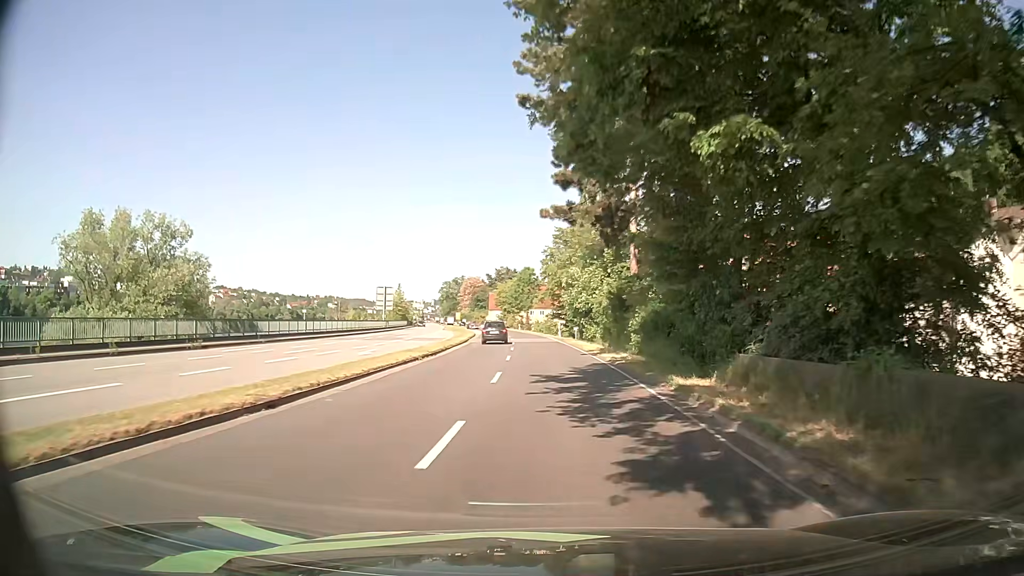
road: primary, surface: asphalt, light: Day
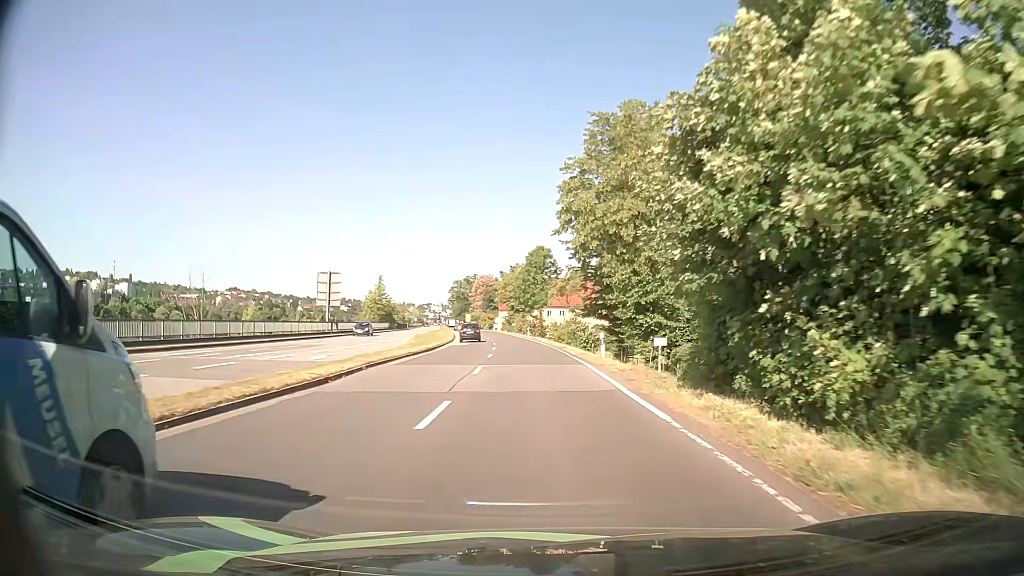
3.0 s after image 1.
(+0.1, +34.4) m; -1°
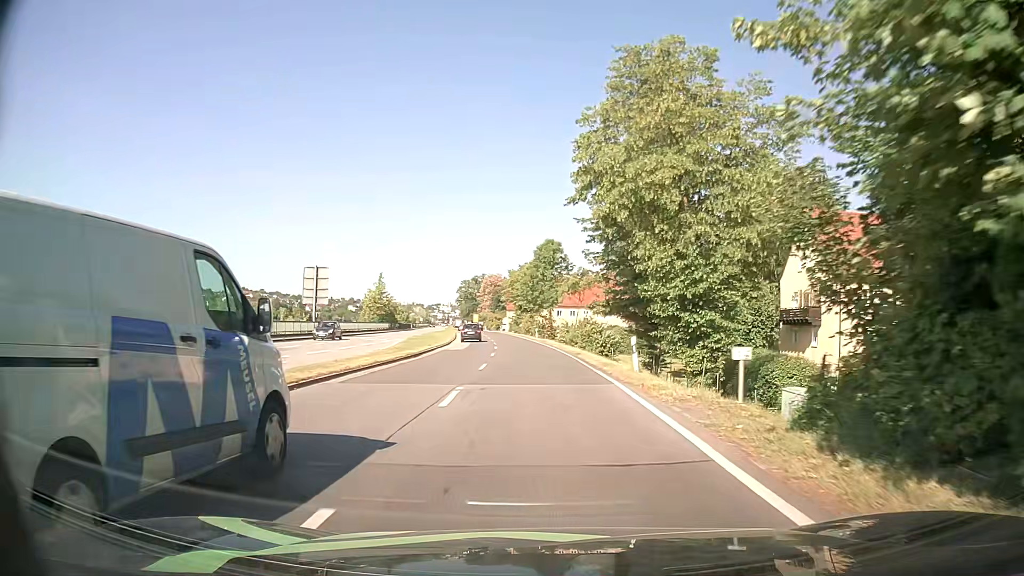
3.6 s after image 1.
(-0.1, +7.0) m; -1°
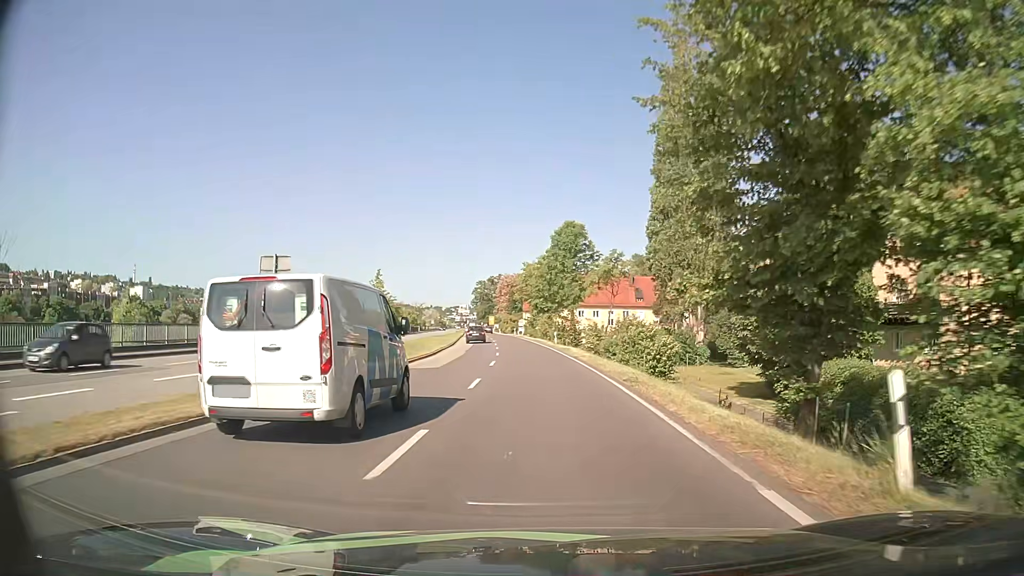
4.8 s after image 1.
(-0.2, +14.2) m; -2°
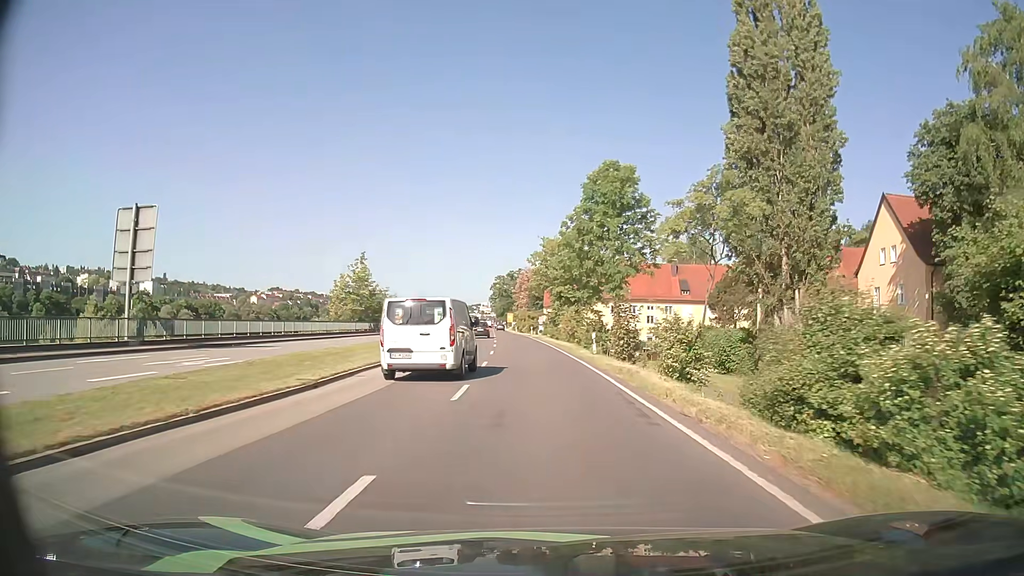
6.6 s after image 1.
(-0.3, +21.6) m; -2°
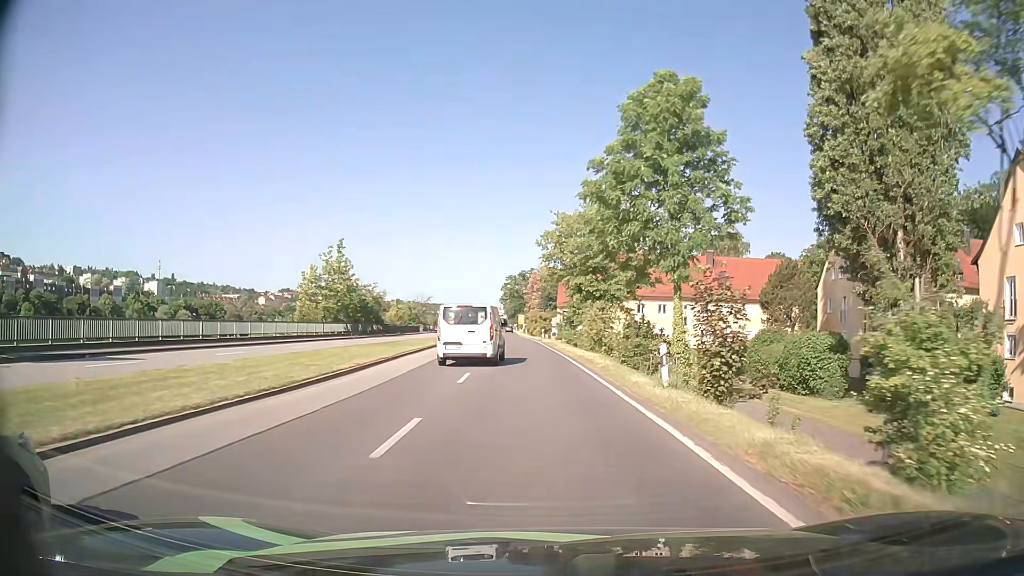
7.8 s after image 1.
(-0.1, +14.6) m; -1°
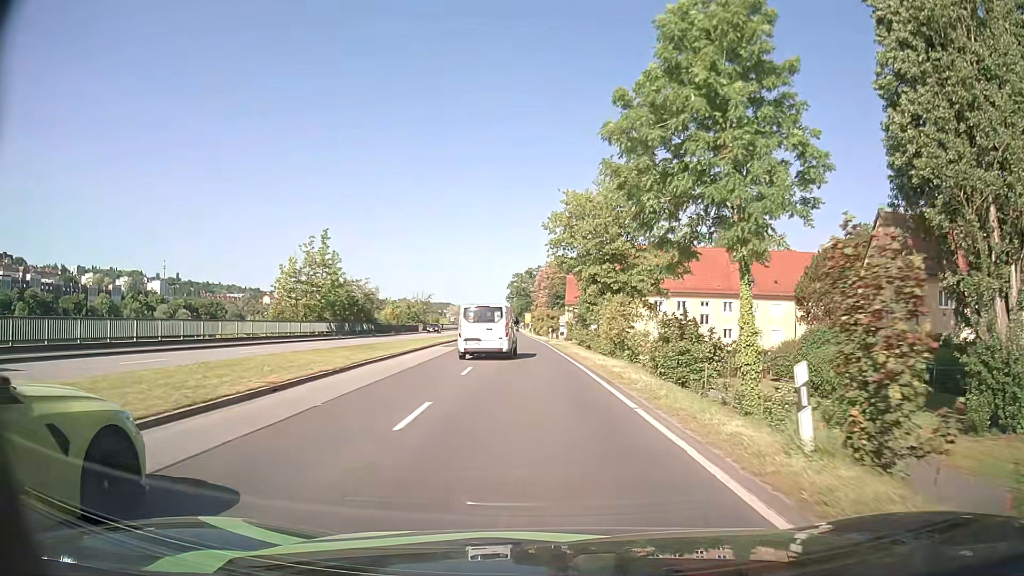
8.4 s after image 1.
(-0.1, +7.4) m; -1°
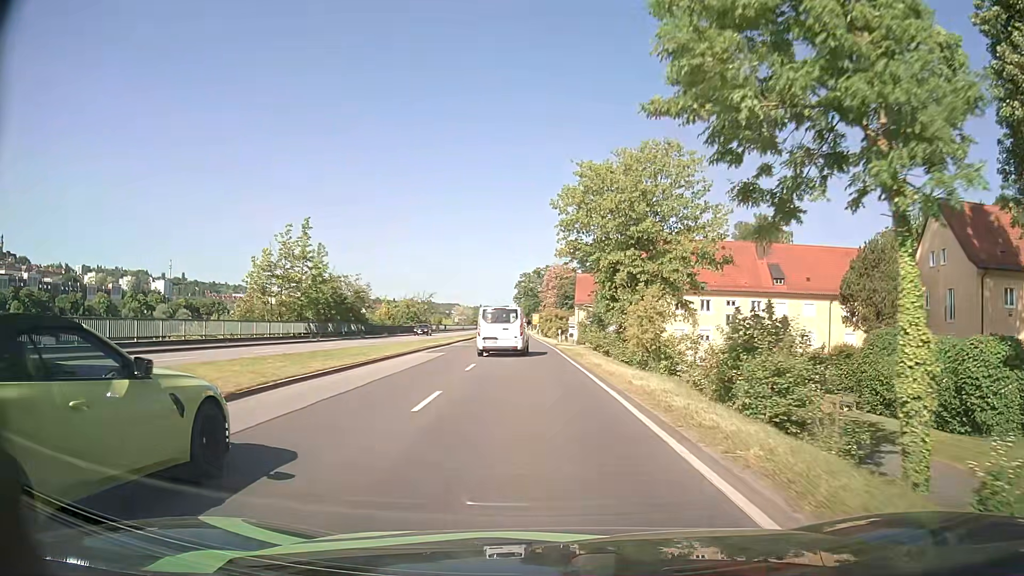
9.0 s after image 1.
(-0.1, +7.4) m; -1°
